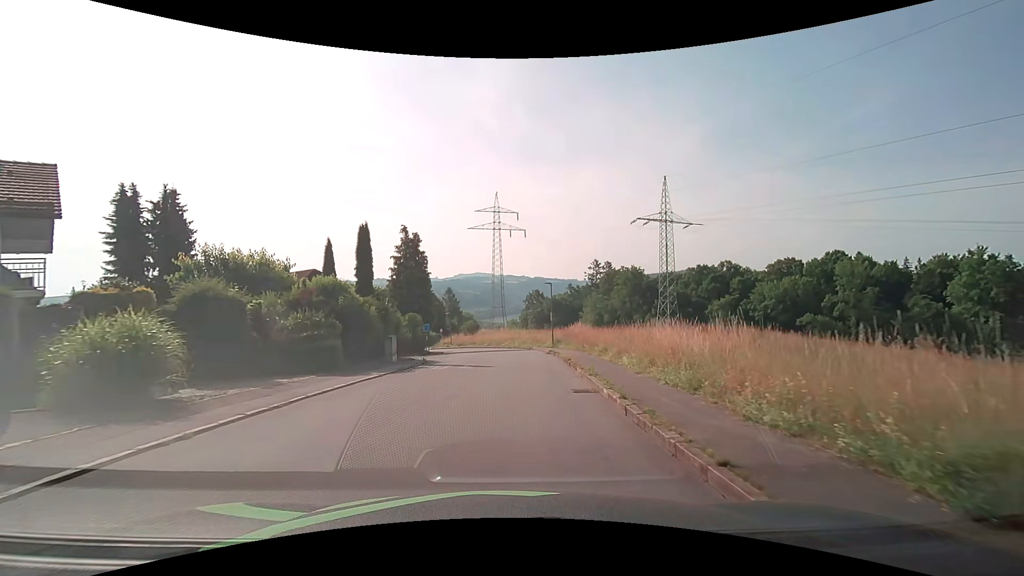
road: residential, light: Day
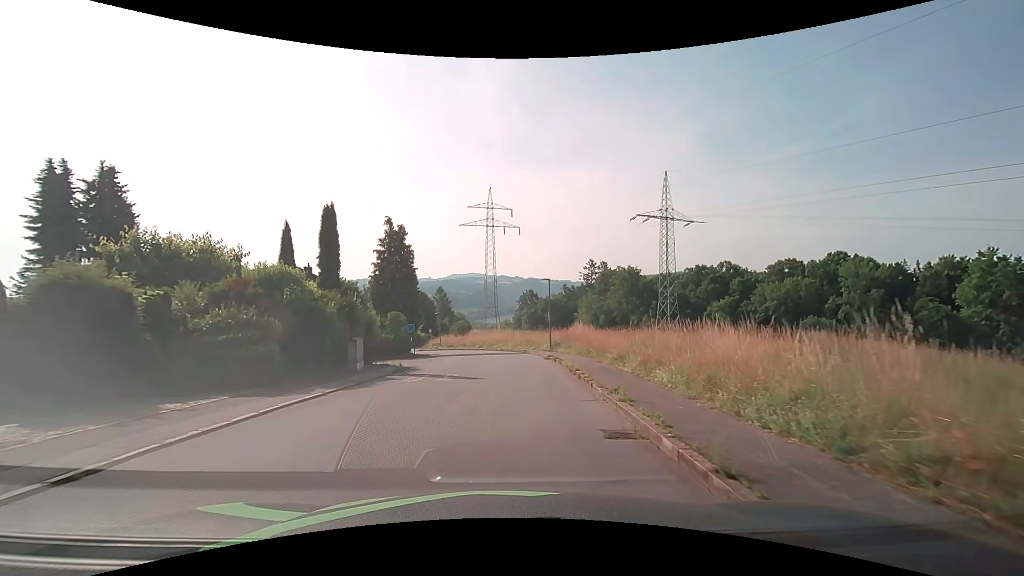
(0.0, +4.1) m; +1°
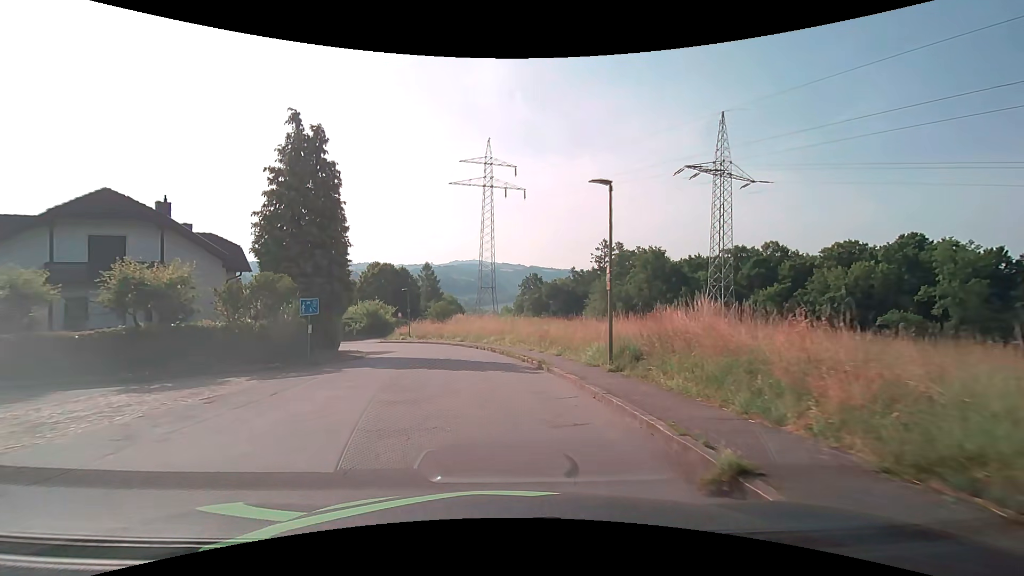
(+0.3, +21.1) m; 0°
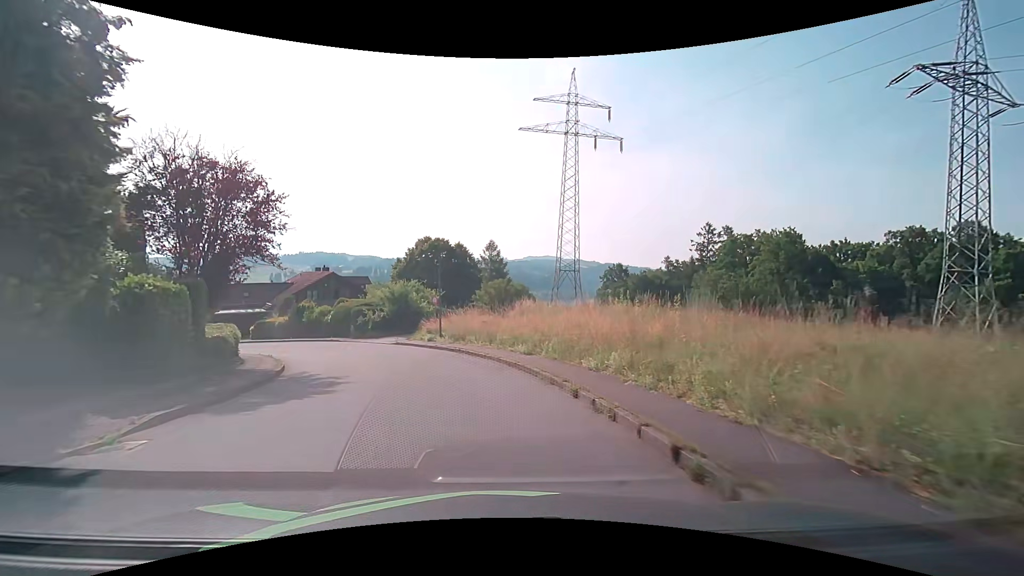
(-1.5, +21.6) m; -8°
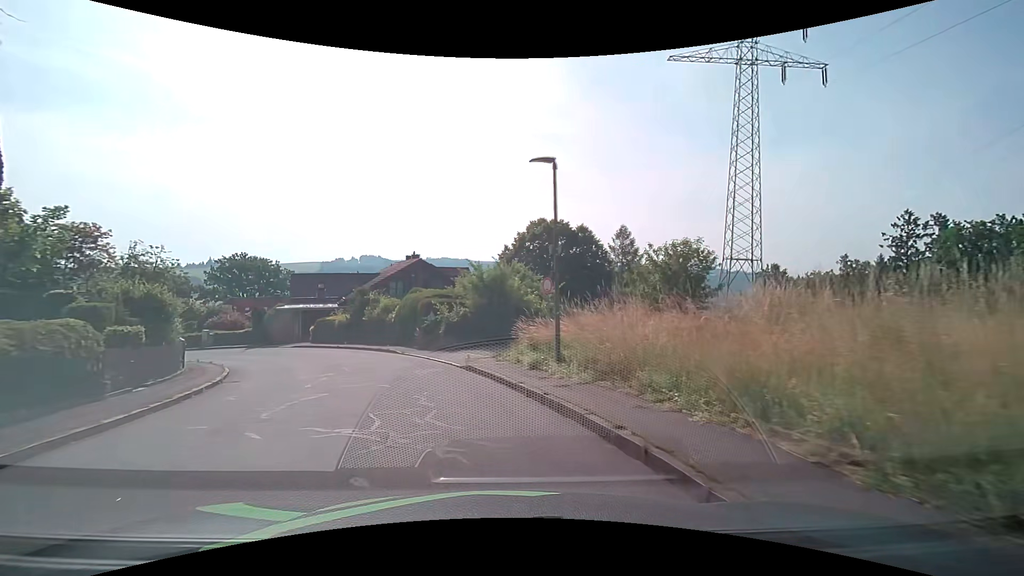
(-1.7, +16.4) m; -13°
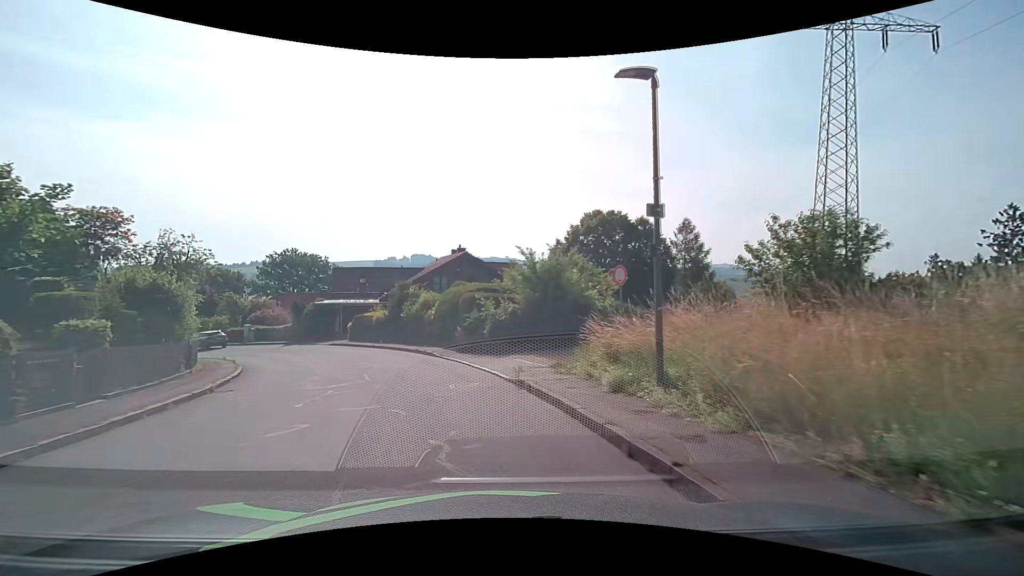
(-0.2, +3.9) m; -6°
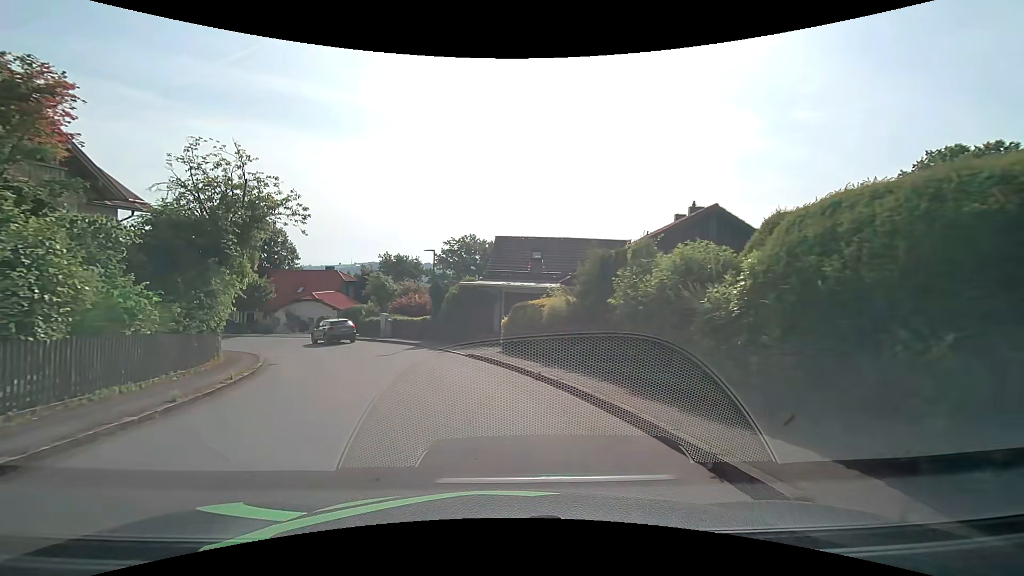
(-3.5, +17.5) m; -21°
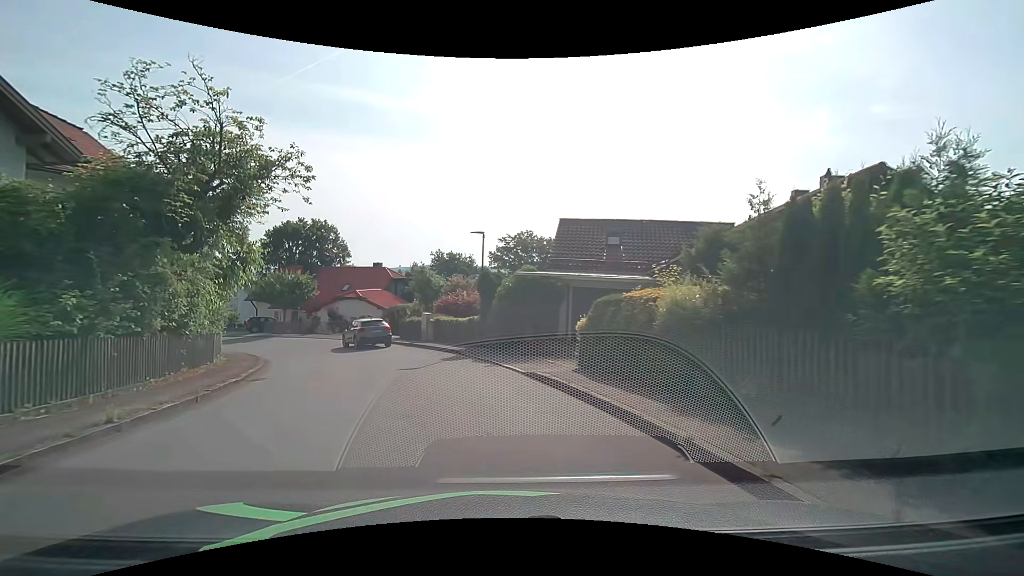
(-0.3, +6.0) m; -6°
(-1, +10) (-5, +19) (-11, +27) (-16, +36) (-22, +43) (-31, +49) (-40, +52) (-50, +53) (-60, +52) (-70, +51) m
